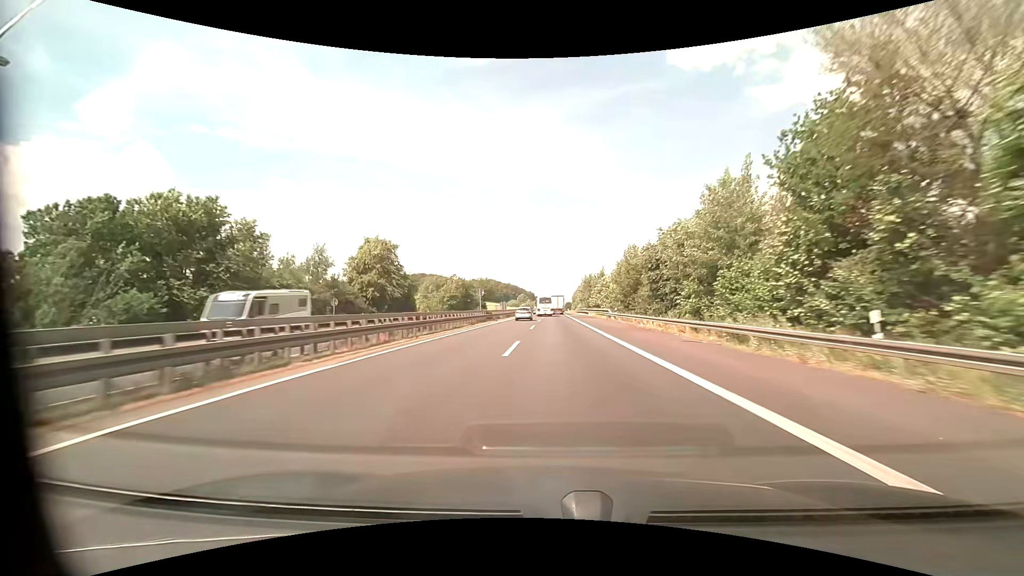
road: motorway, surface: asphalt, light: Day
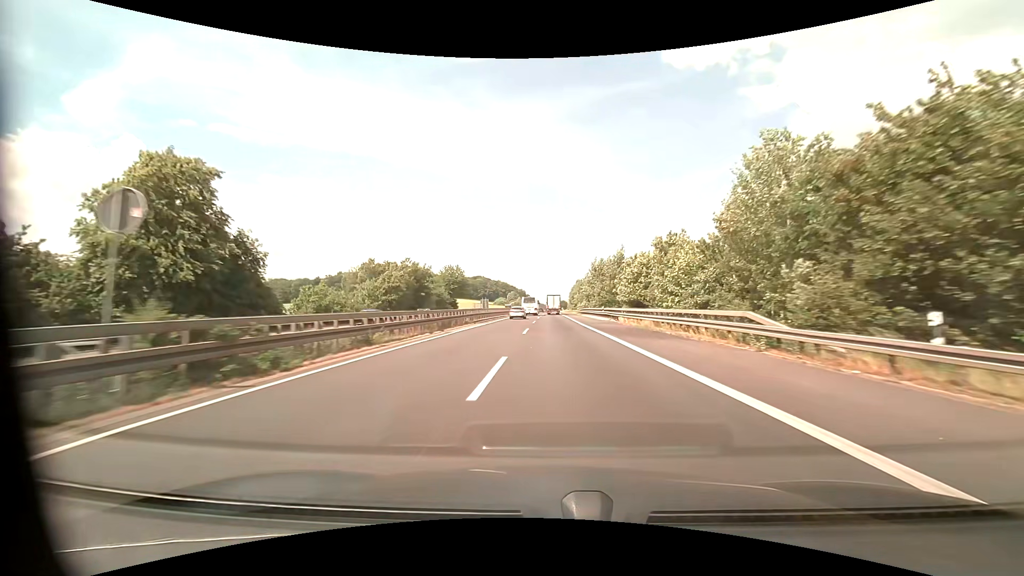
(+0.2, +42.5) m; +1°
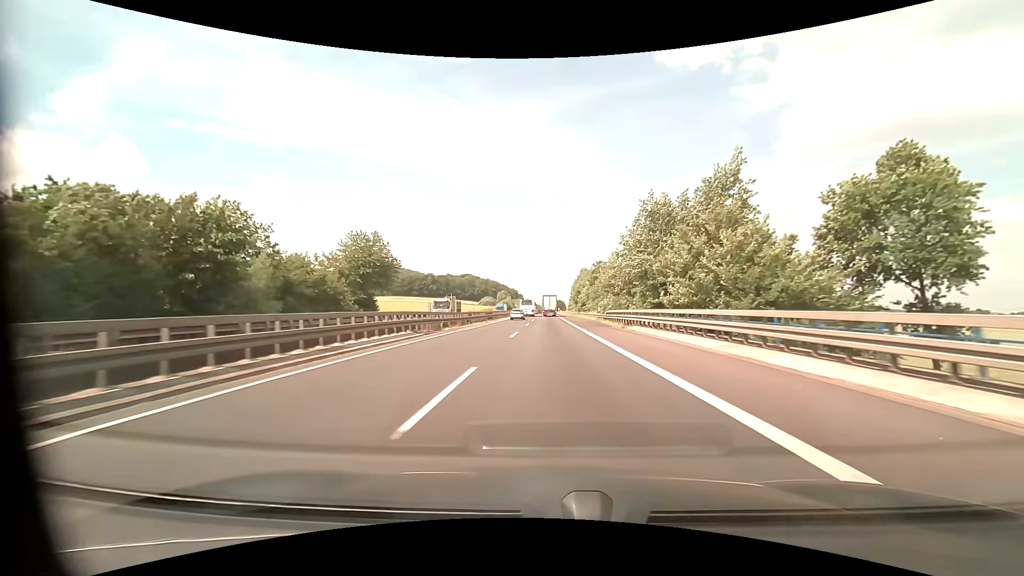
(+0.6, +55.8) m; +1°
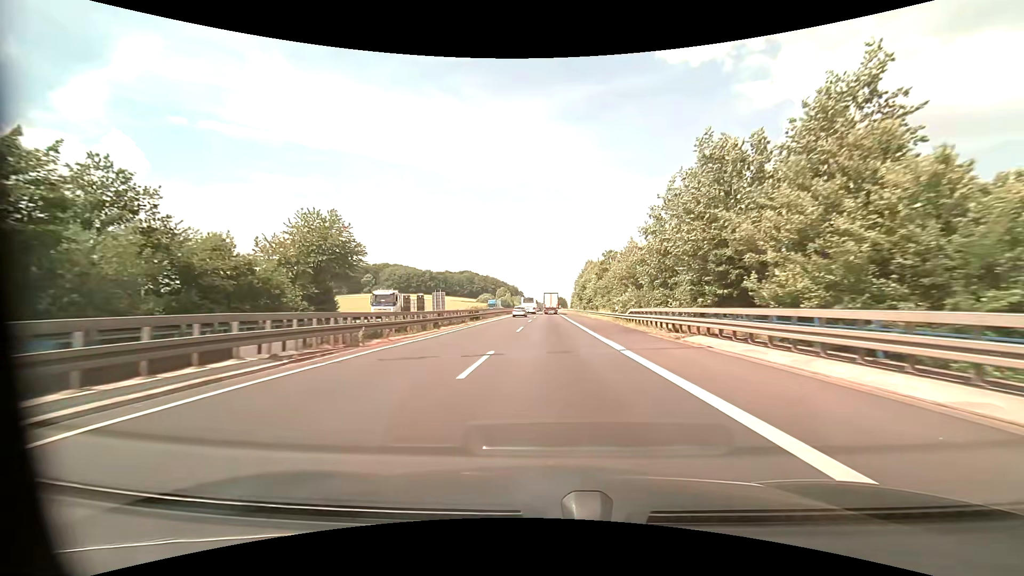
(0.0, +13.8) m; 0°
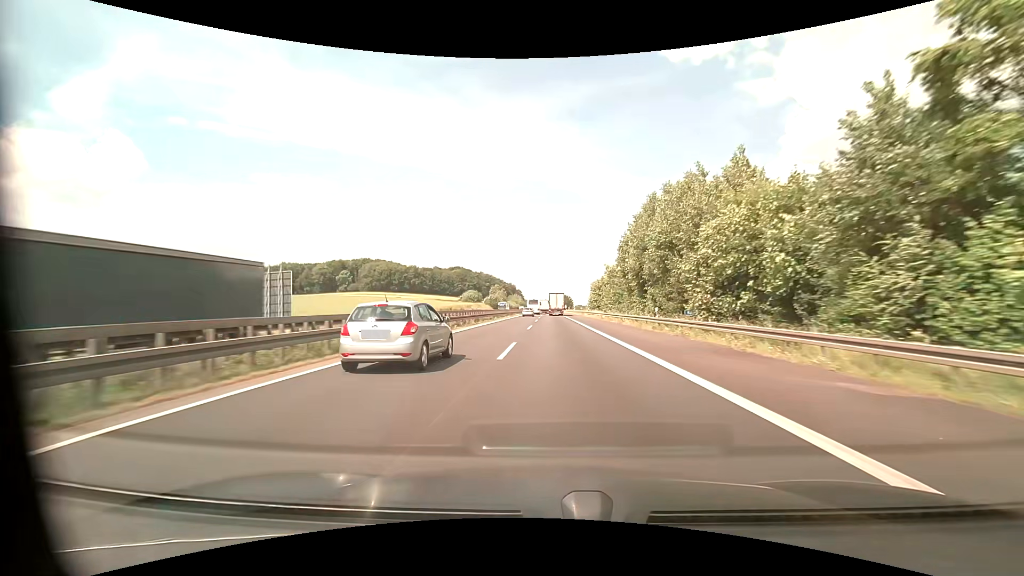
(-0.1, +68.6) m; 0°
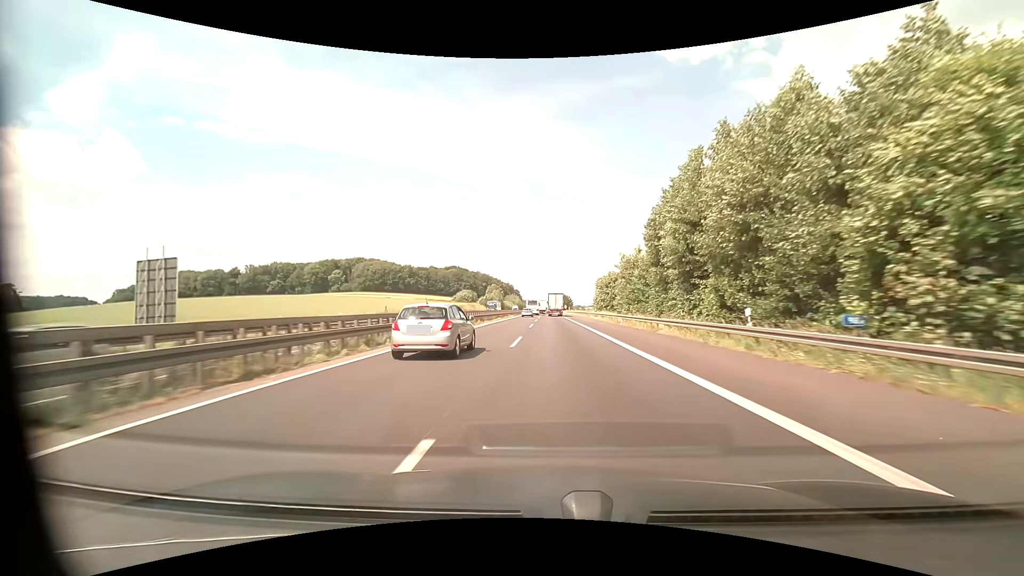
(0.0, +13.7) m; 0°
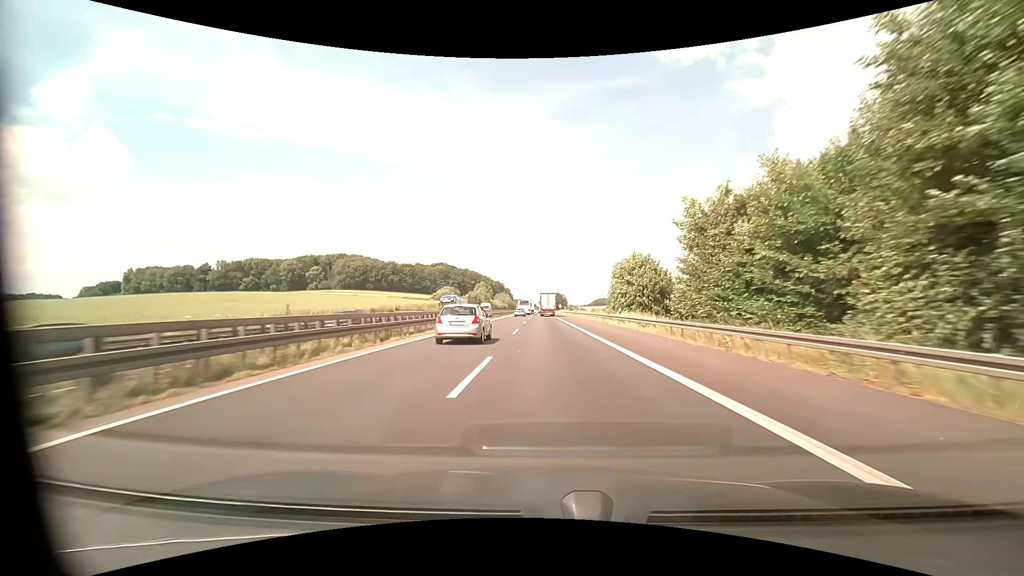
(+0.1, +27.6) m; +1°
